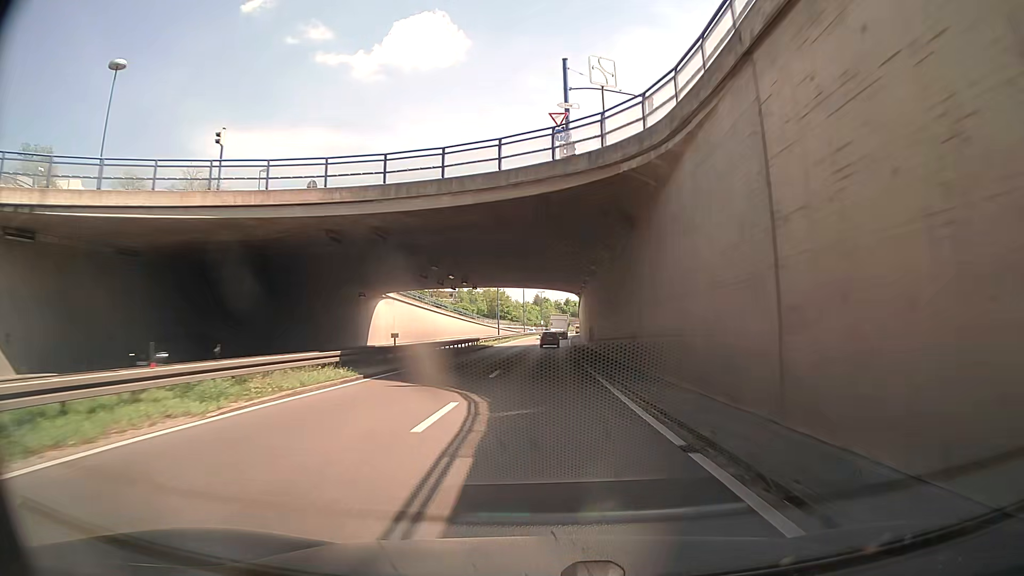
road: trunk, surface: asphalt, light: Day
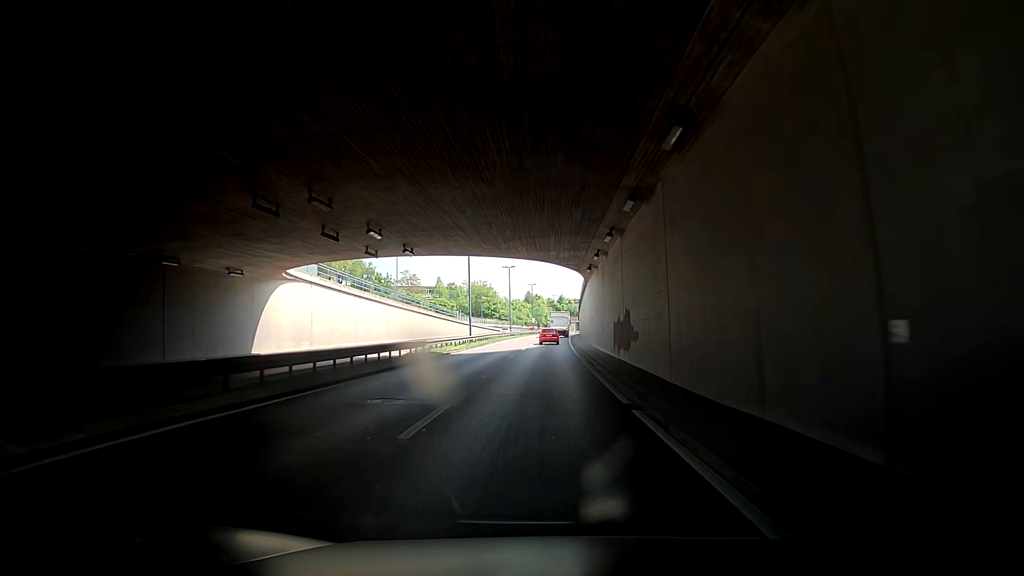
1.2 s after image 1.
(+0.1, +24.1) m; -1°
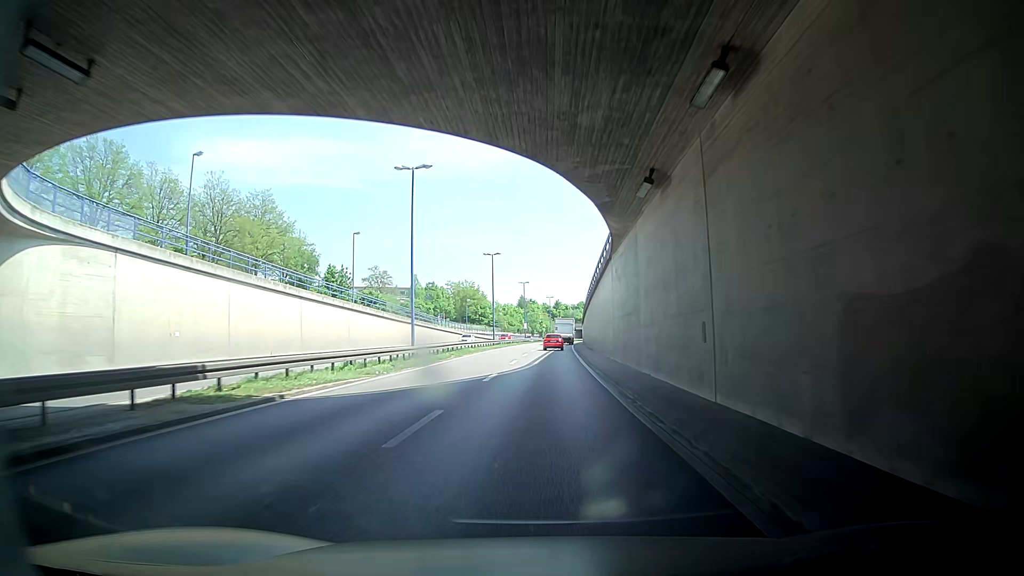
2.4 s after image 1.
(+0.6, +24.0) m; +2°
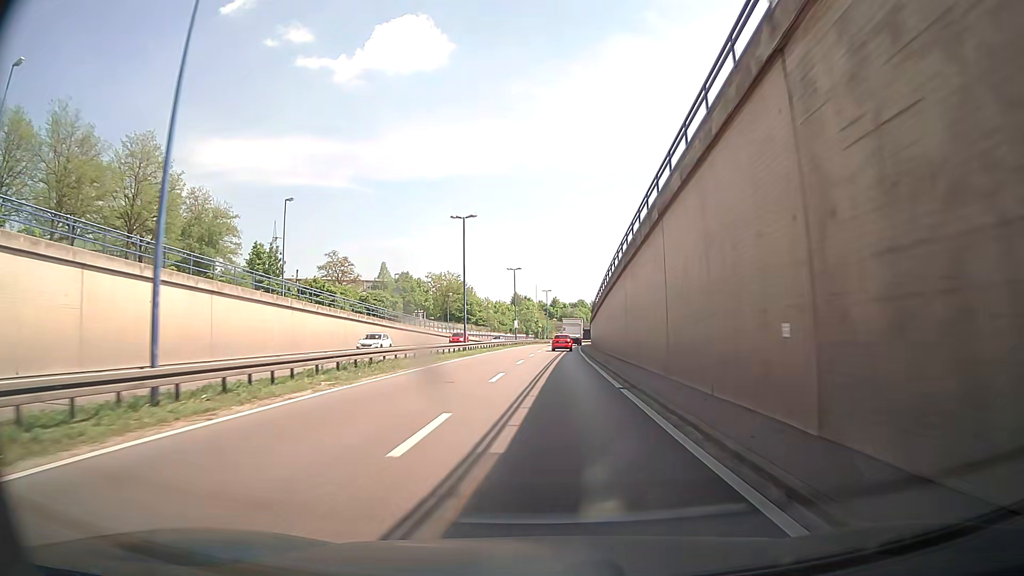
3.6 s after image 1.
(-0.2, +24.1) m; 0°
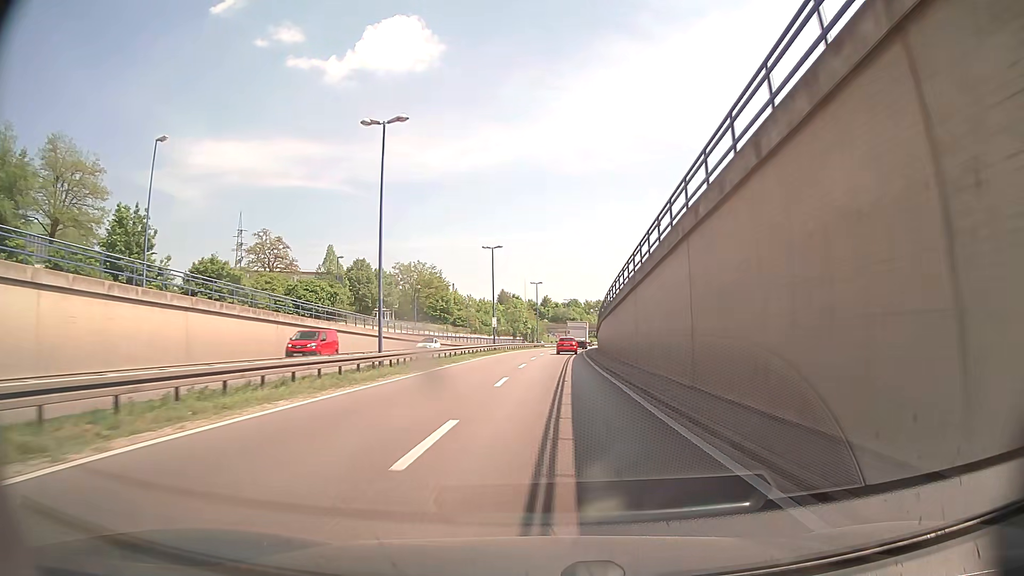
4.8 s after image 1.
(-0.1, +24.2) m; 0°
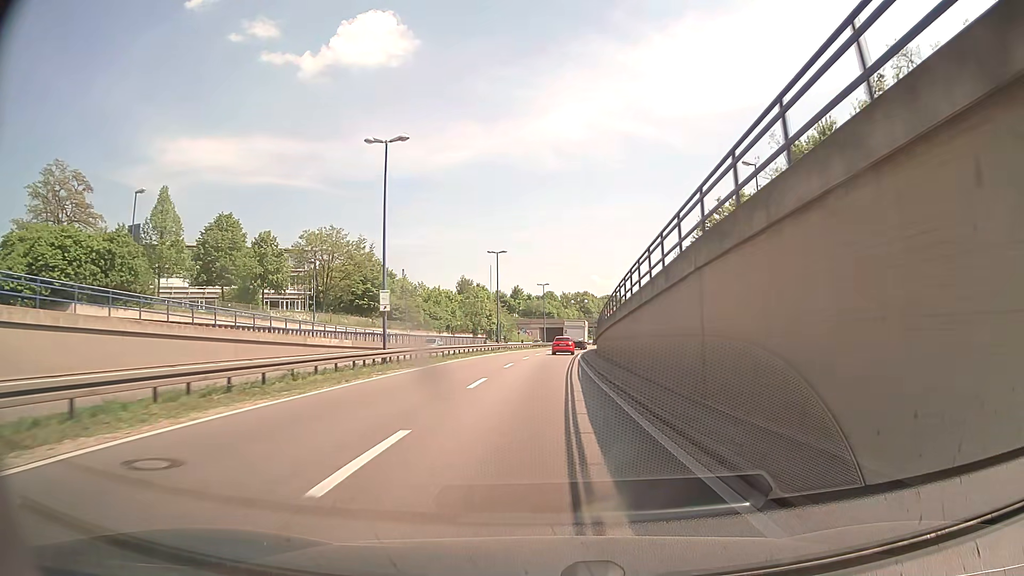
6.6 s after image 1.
(+0.8, +36.4) m; +2°
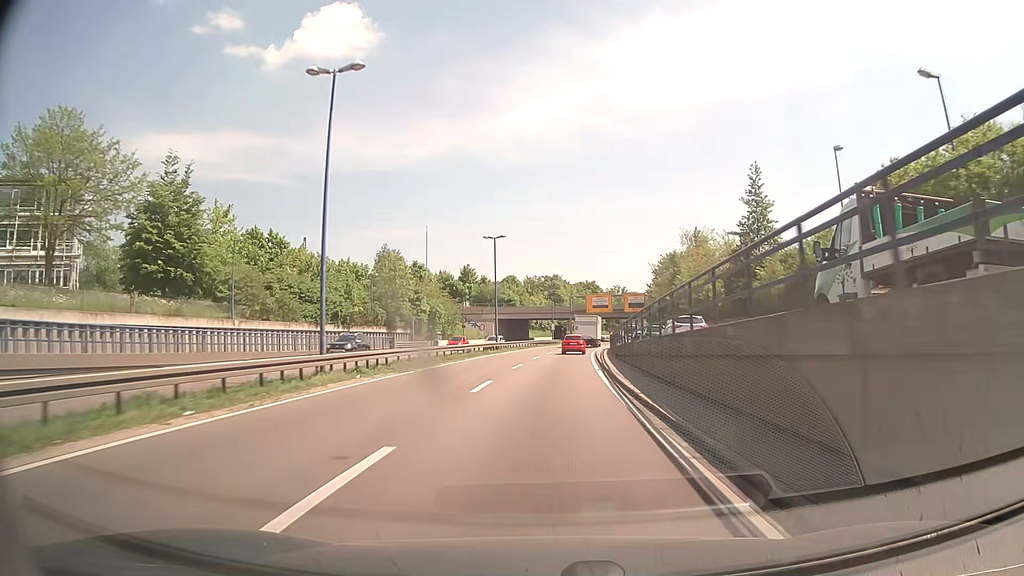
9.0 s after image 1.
(+0.7, +48.5) m; +3°
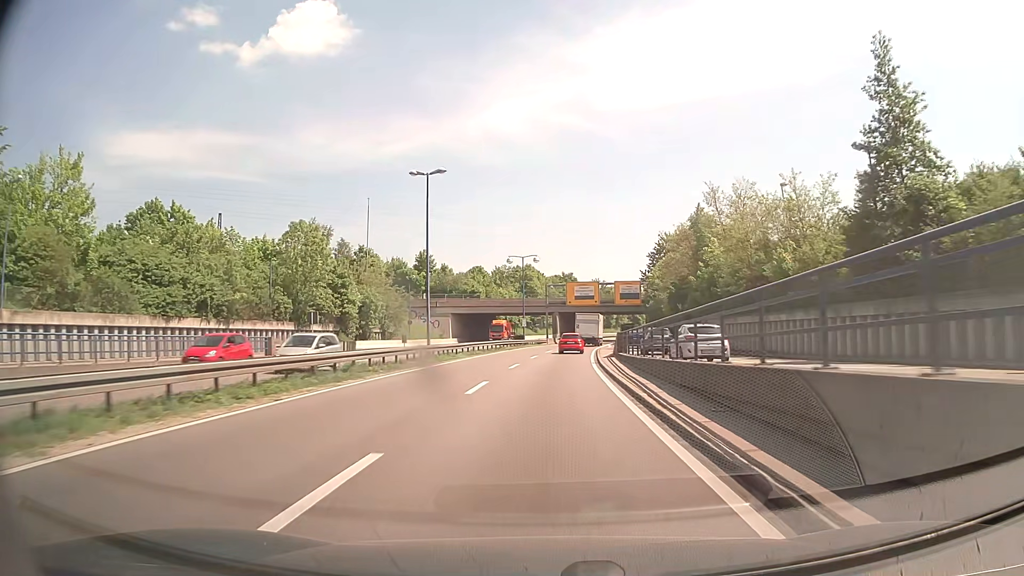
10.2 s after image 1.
(+0.6, +23.9) m; +2°
(0, +10) (0, +20) (+1, +30) (+1, +40) (+2, +50) (+3, +60) (+4, +70) (+5, +80) (+7, +90) (+8, +100) m
